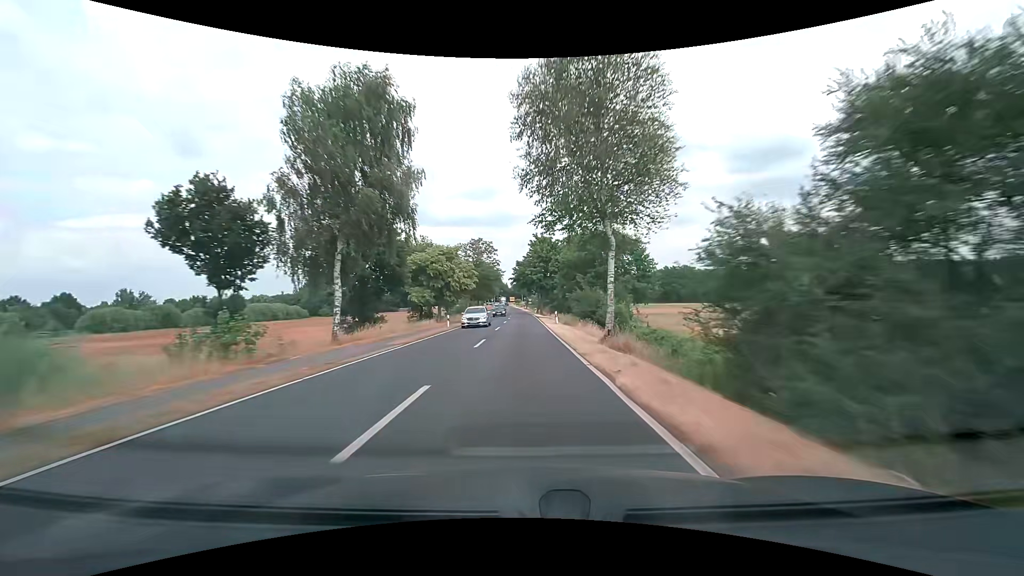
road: secondary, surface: asphalt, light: Day
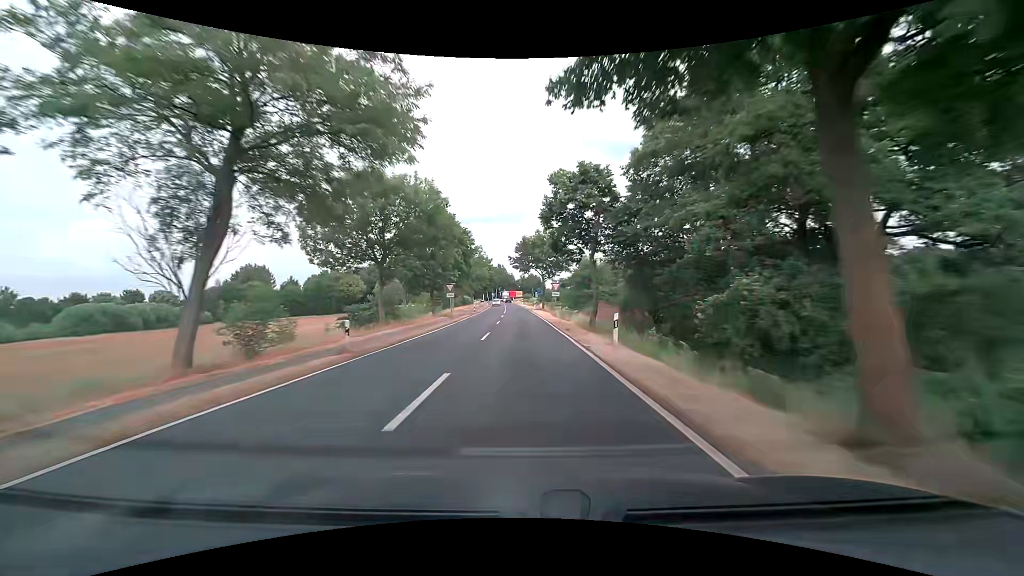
(-0.6, +72.8) m; -1°
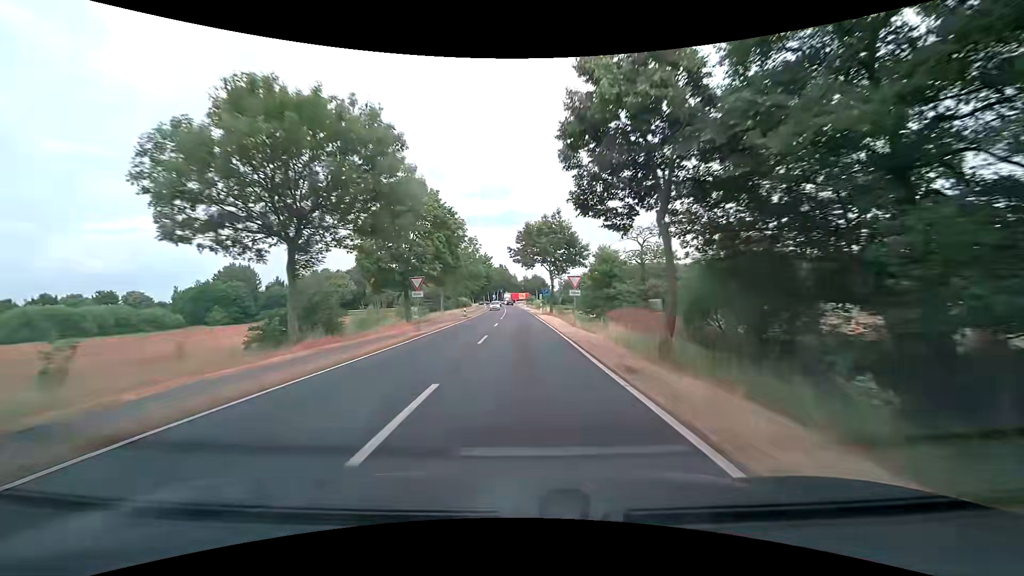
(-0.1, +13.3) m; -1°
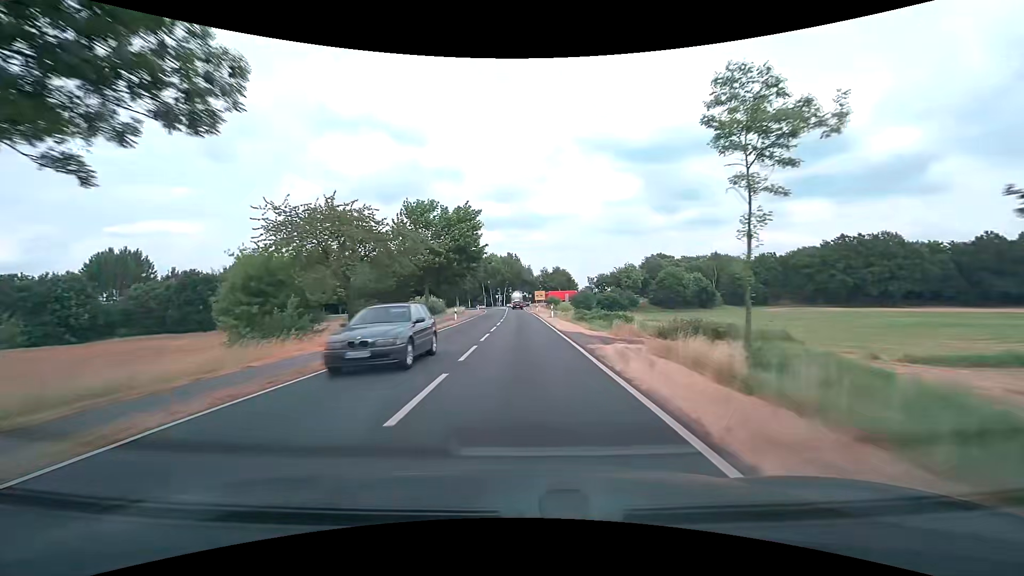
(-0.8, +59.7) m; -2°
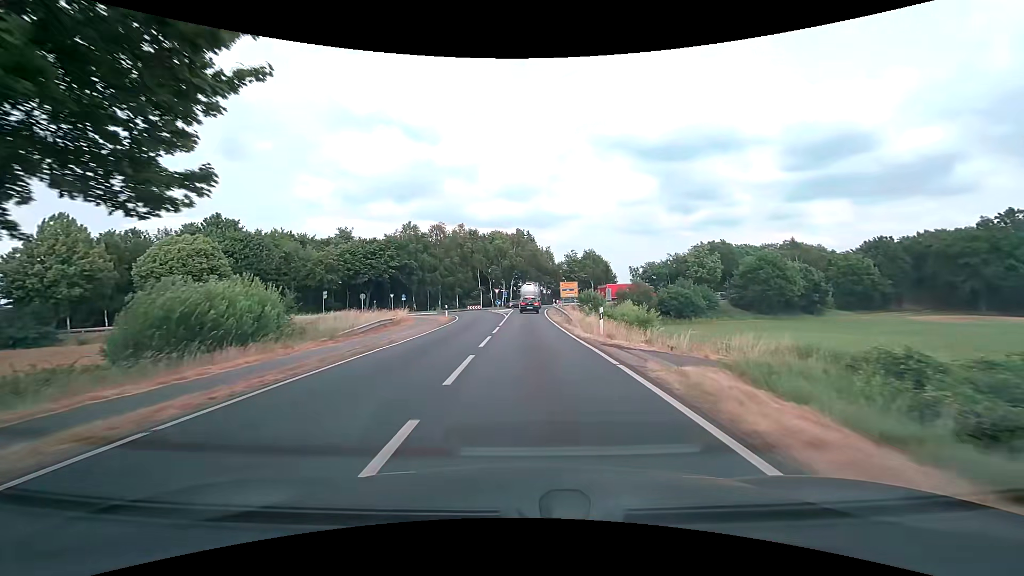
(-0.8, +47.3) m; -2°
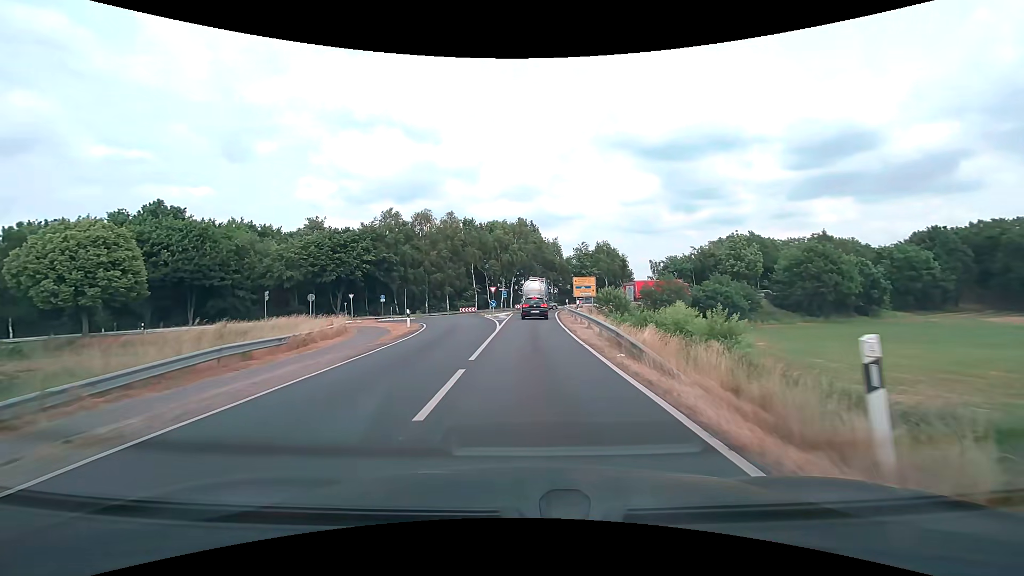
(0.0, +14.4) m; 0°
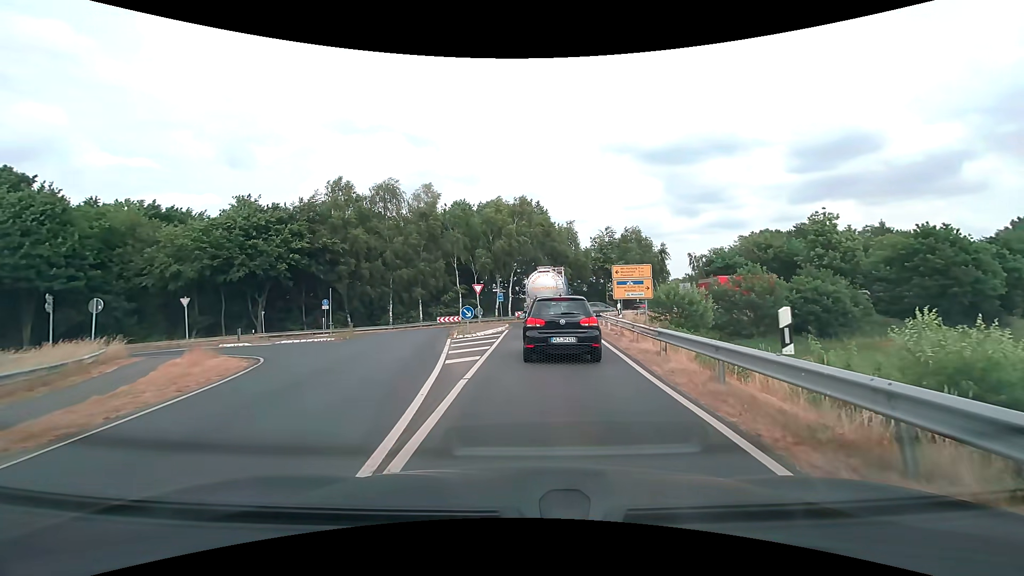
(-0.1, +21.3) m; -1°
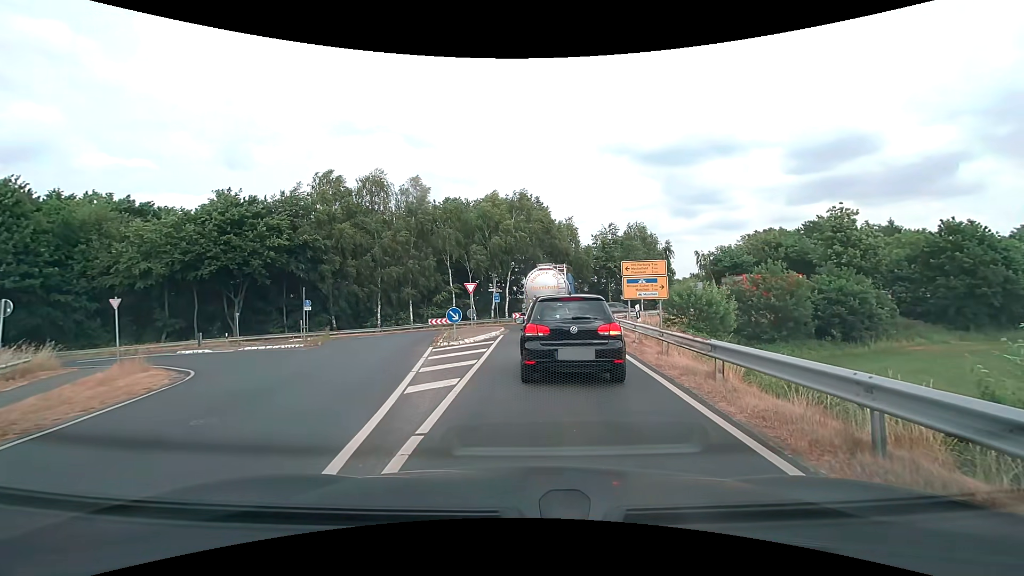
(0.0, +3.5) m; +1°
